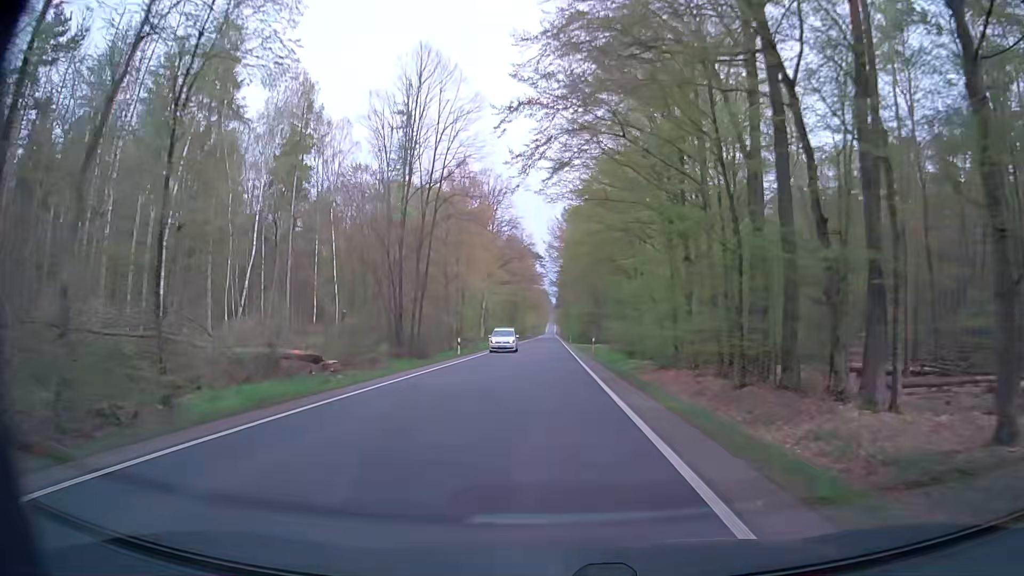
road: secondary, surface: asphalt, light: Day
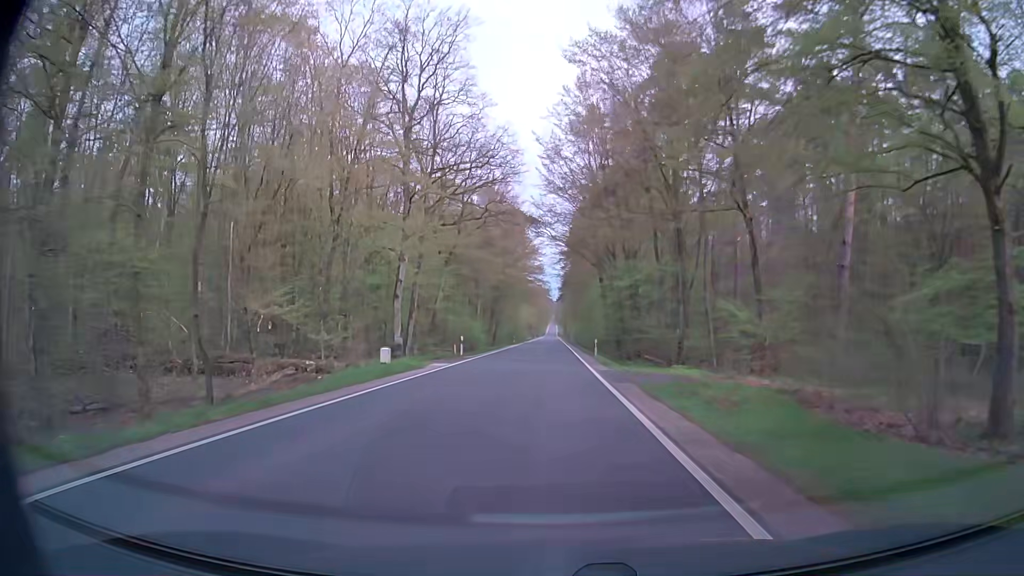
(+0.3, +50.5) m; +1°
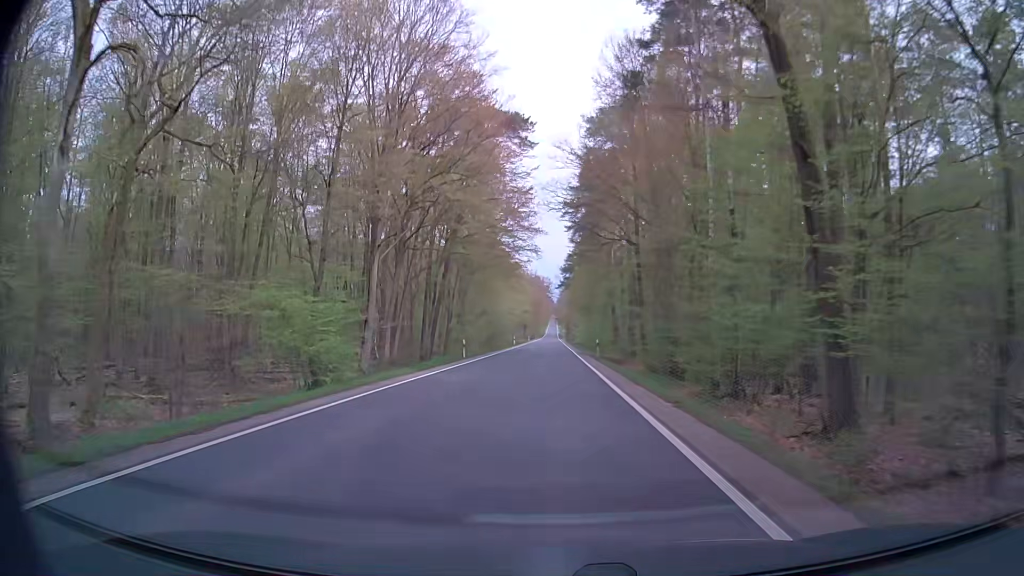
(-0.1, +50.0) m; 0°
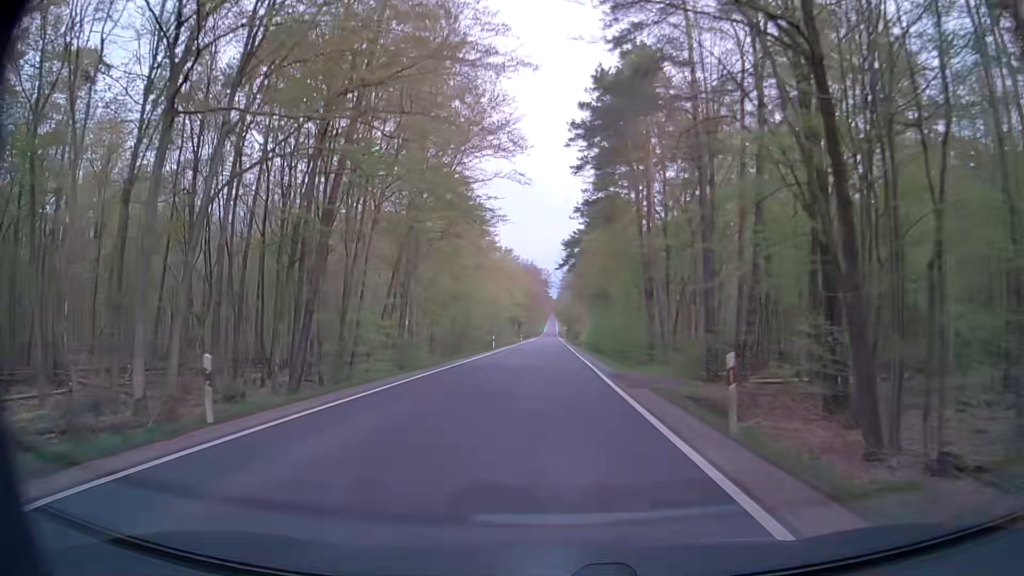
(-0.2, +29.7) m; -1°
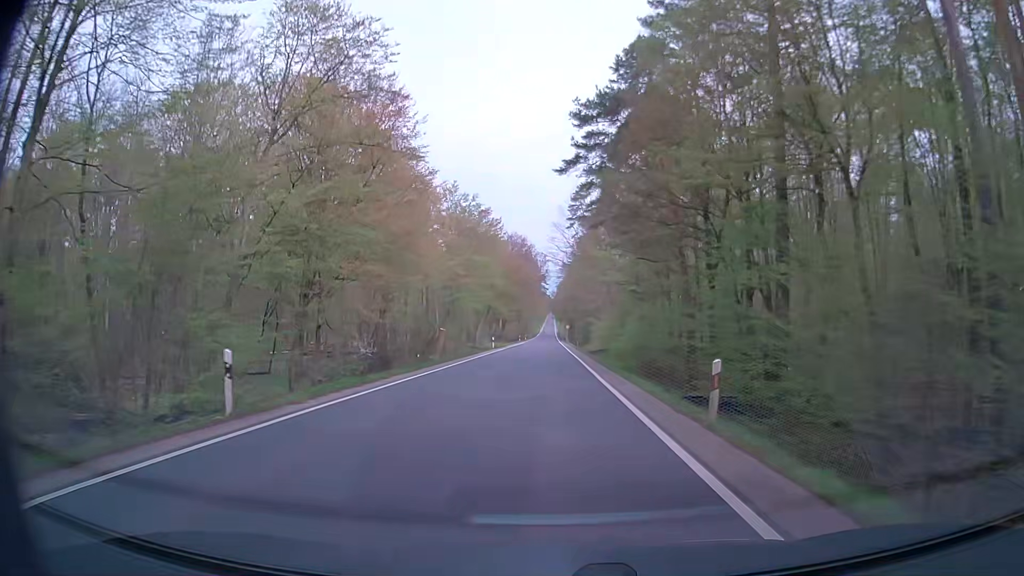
(+0.8, +49.1) m; +1°
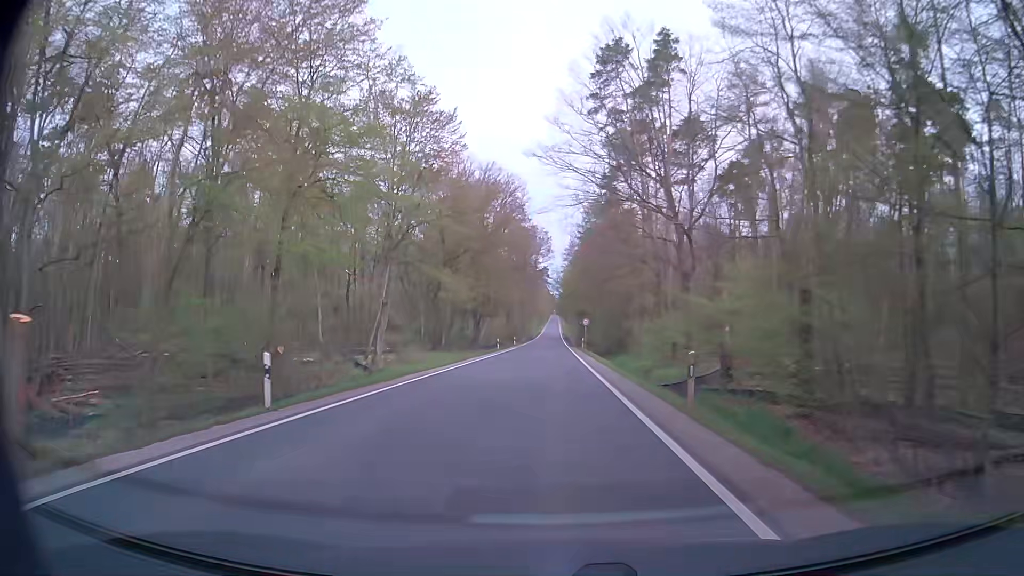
(+0.2, +49.9) m; 0°
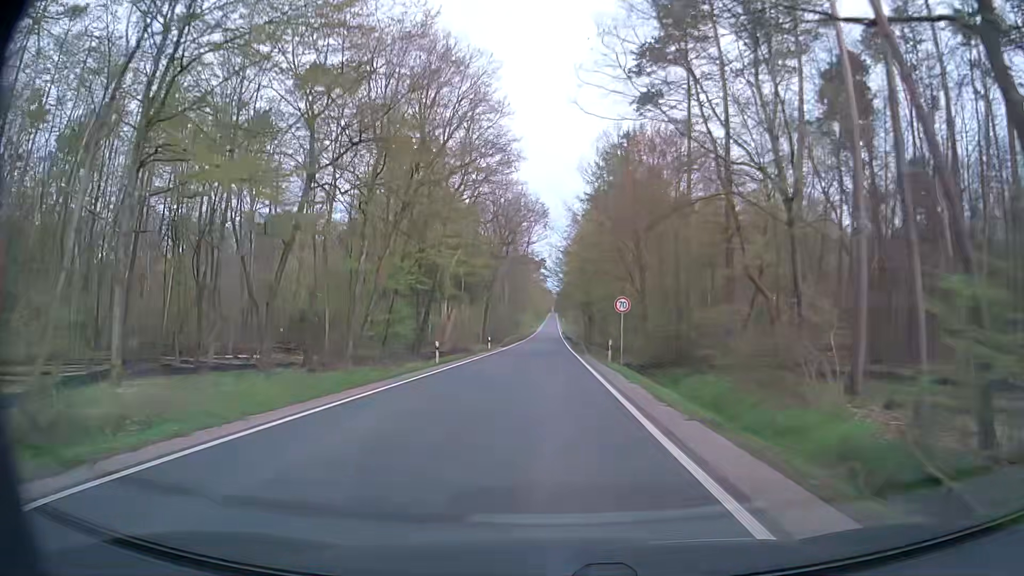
(+0.1, +31.6) m; 0°
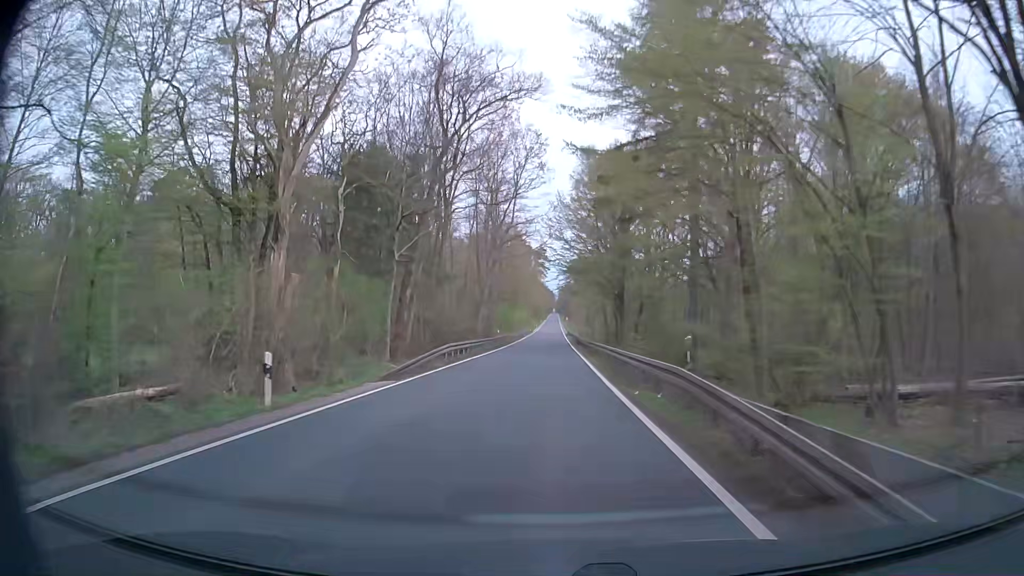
(+0.1, +43.1) m; 0°
(0, +10) (0, +20) (0, +30) (0, +40) (0, +50) (+1, +60) (+1, +70) (+1, +80) (+1, +90) (+1, +100) m
